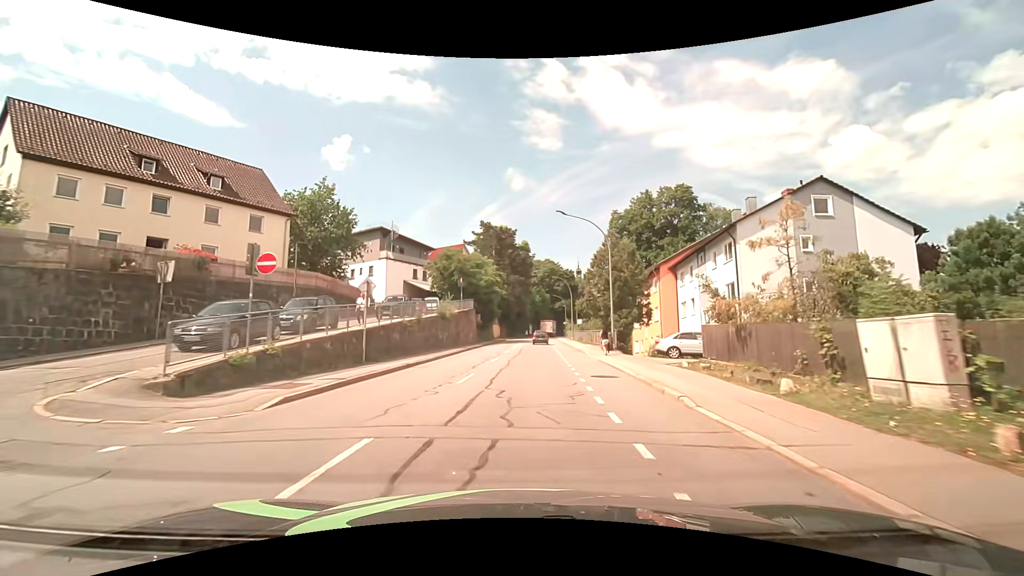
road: tertiary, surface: asphalt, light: Day
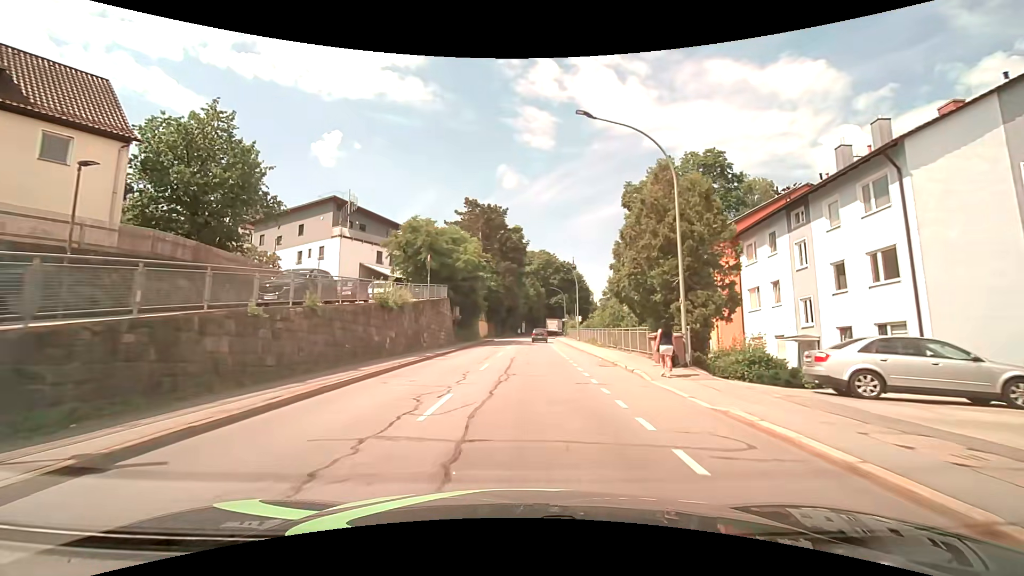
(+0.2, +14.7) m; +1°
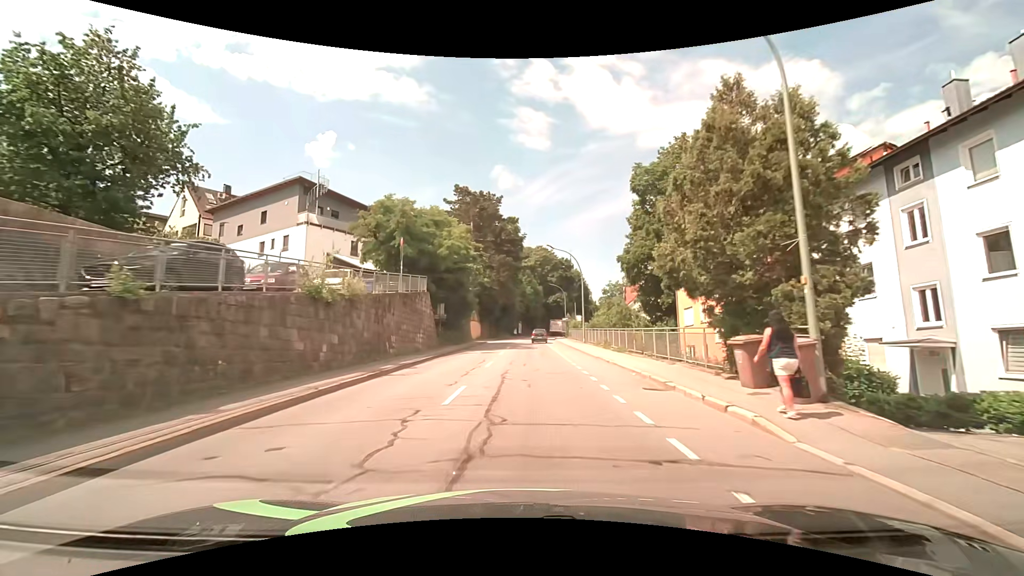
(+0.1, +7.4) m; +1°
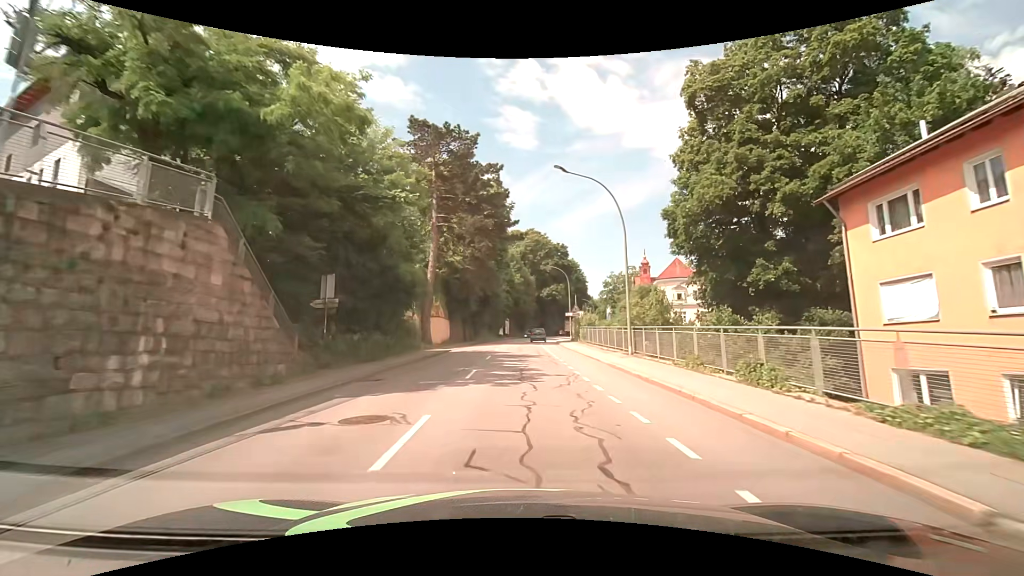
(+0.2, +22.1) m; +1°
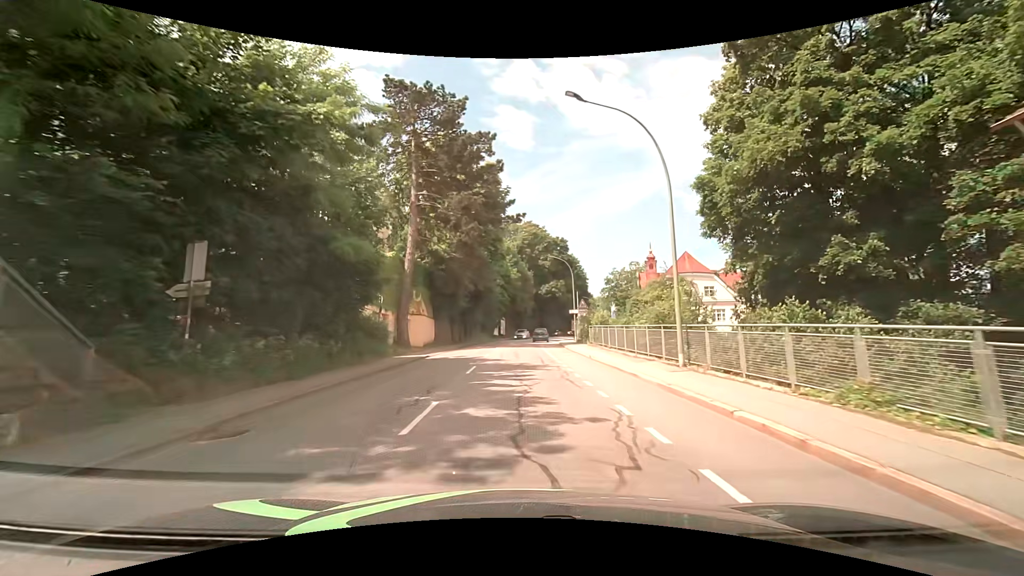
(0.0, +7.4) m; 0°
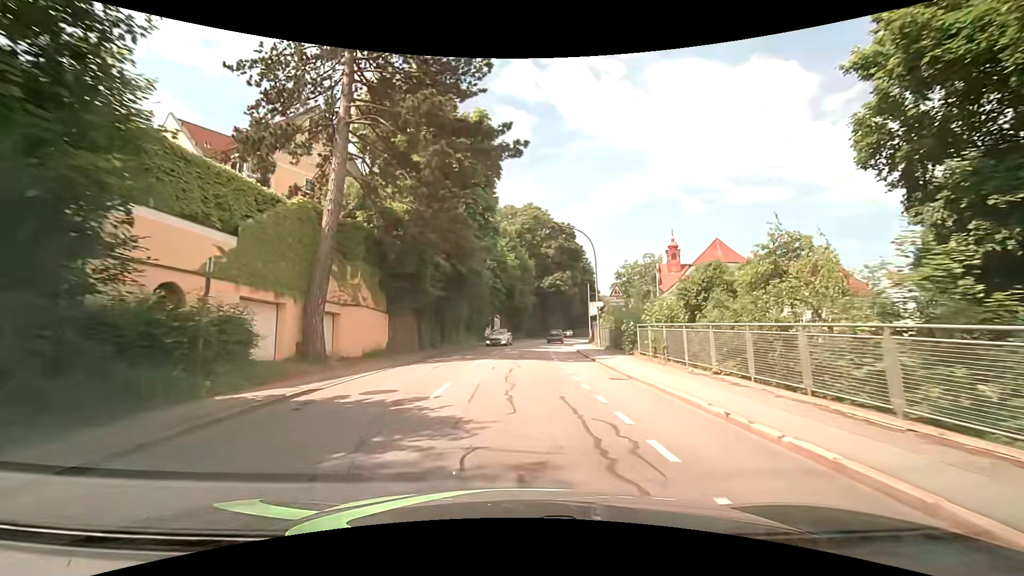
(0.0, +14.9) m; 0°
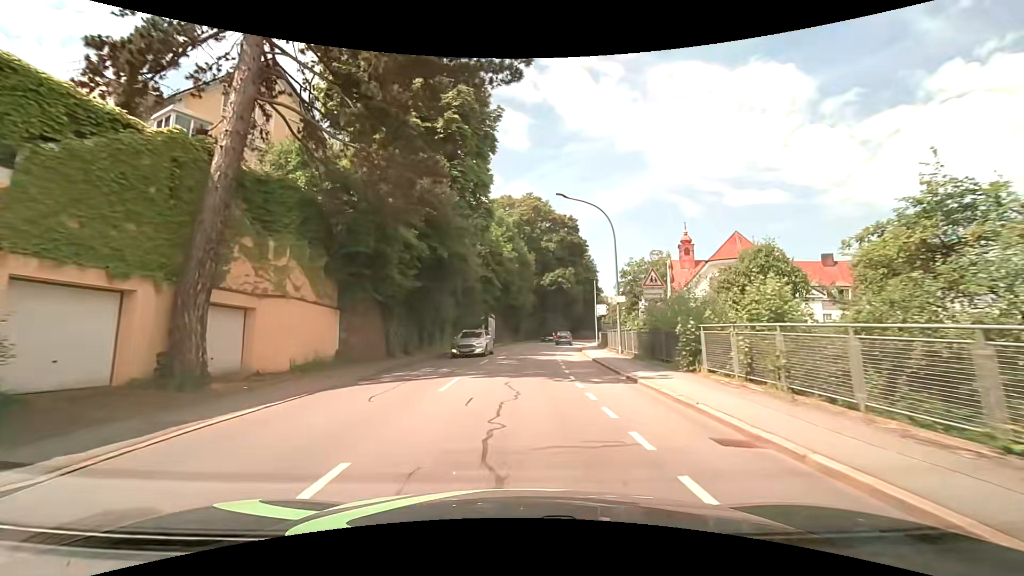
(0.0, +7.5) m; +1°
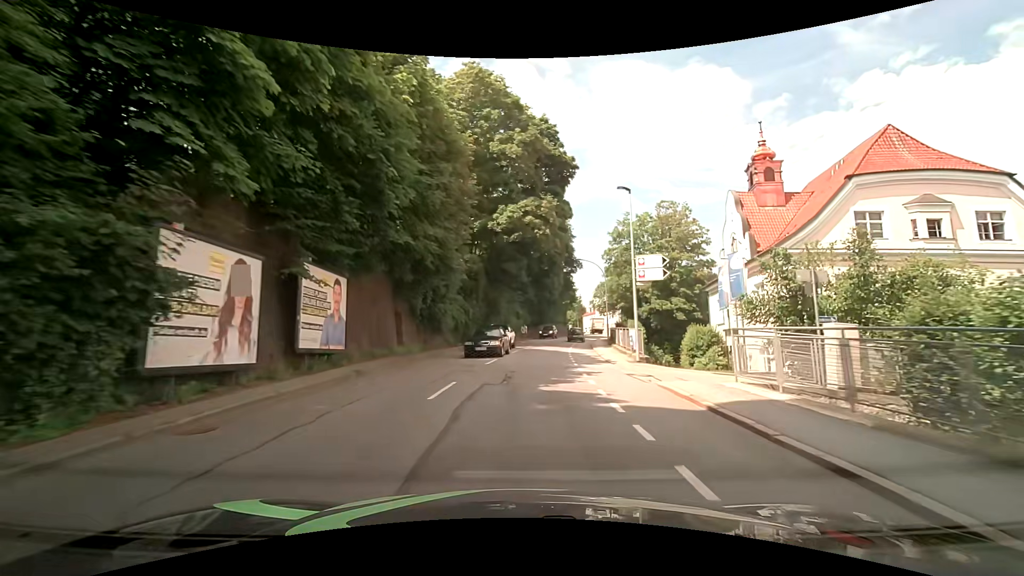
(+0.9, +38.0) m; +5°
(0, +10) (+1, +20) (+2, +30) (+3, +40) (+4, +50) (+6, +60) (+8, +69) (+10, +79) (+13, +89) (+15, +99) m
